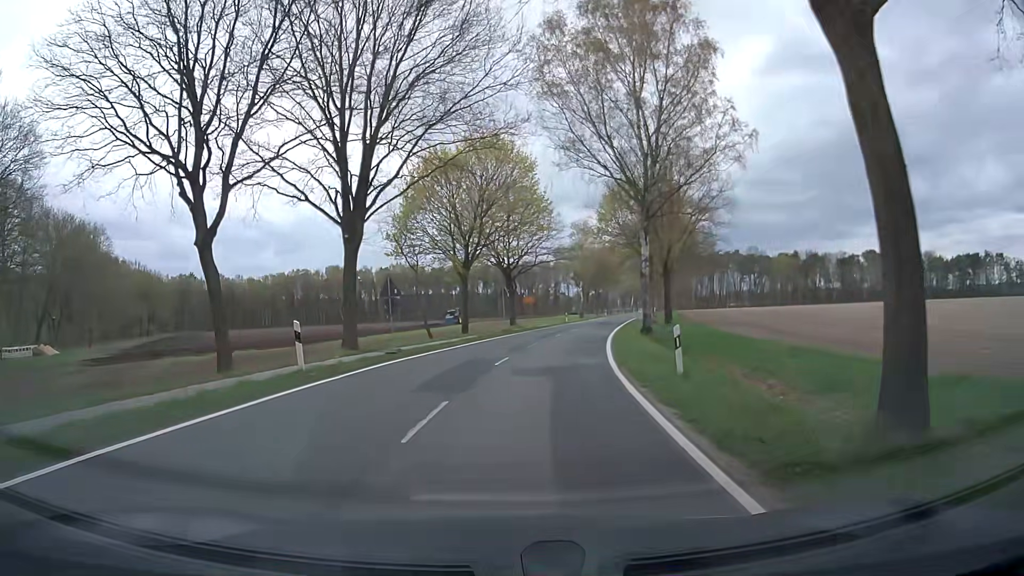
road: secondary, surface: asphalt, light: Day
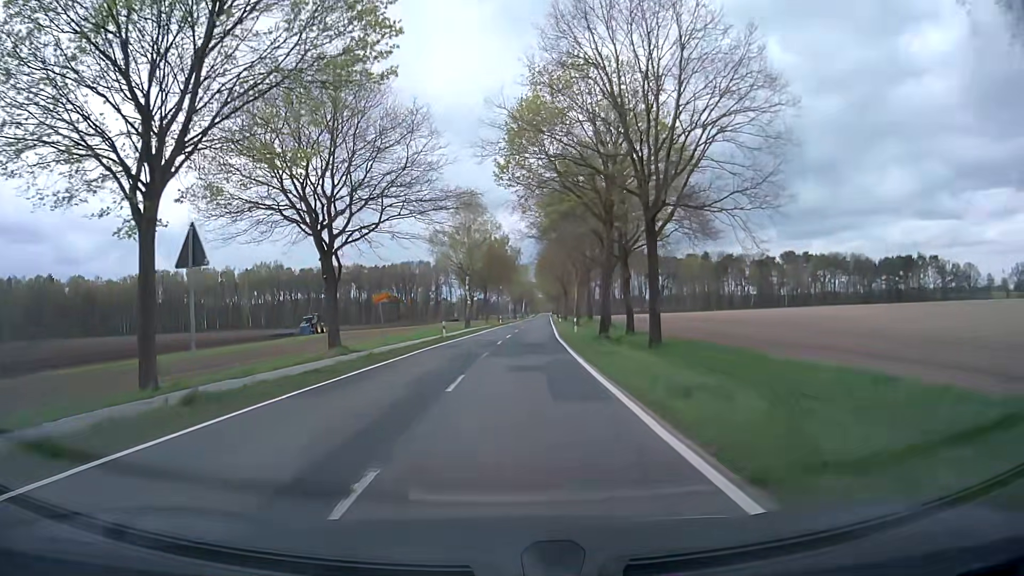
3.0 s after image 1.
(+2.7, +31.5) m; +9°
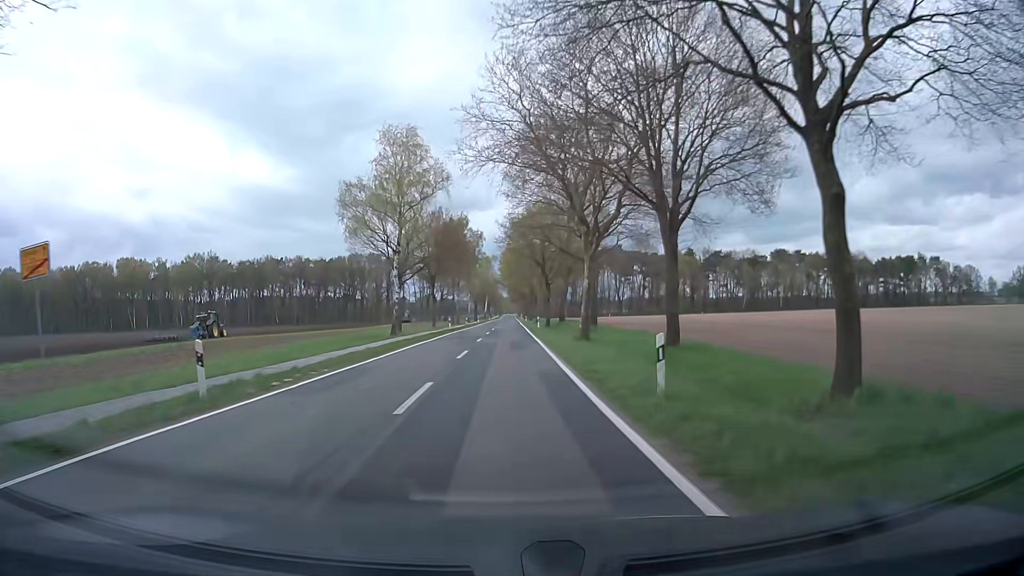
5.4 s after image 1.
(+1.2, +29.6) m; +3°
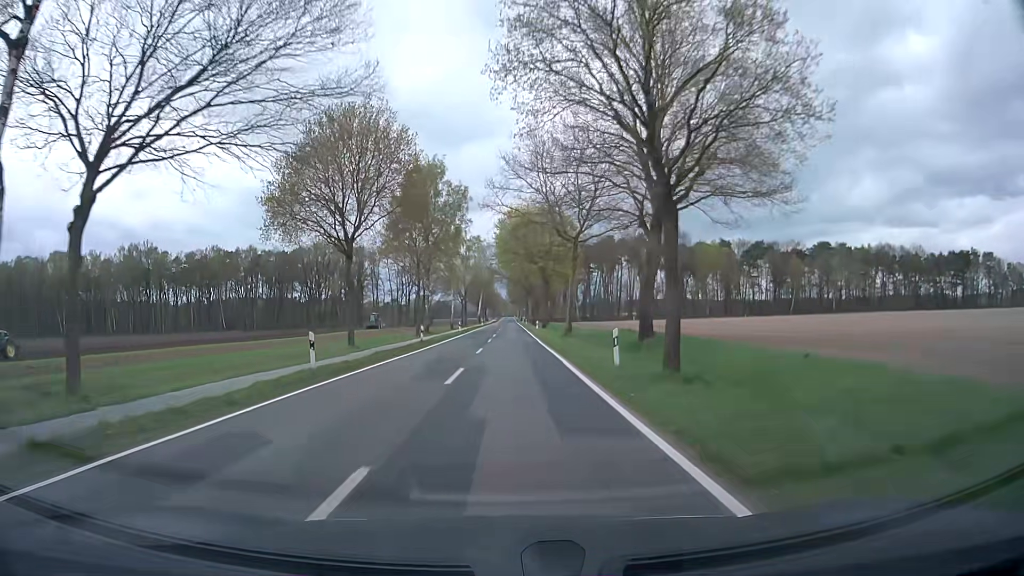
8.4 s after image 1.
(+0.6, +43.5) m; +1°
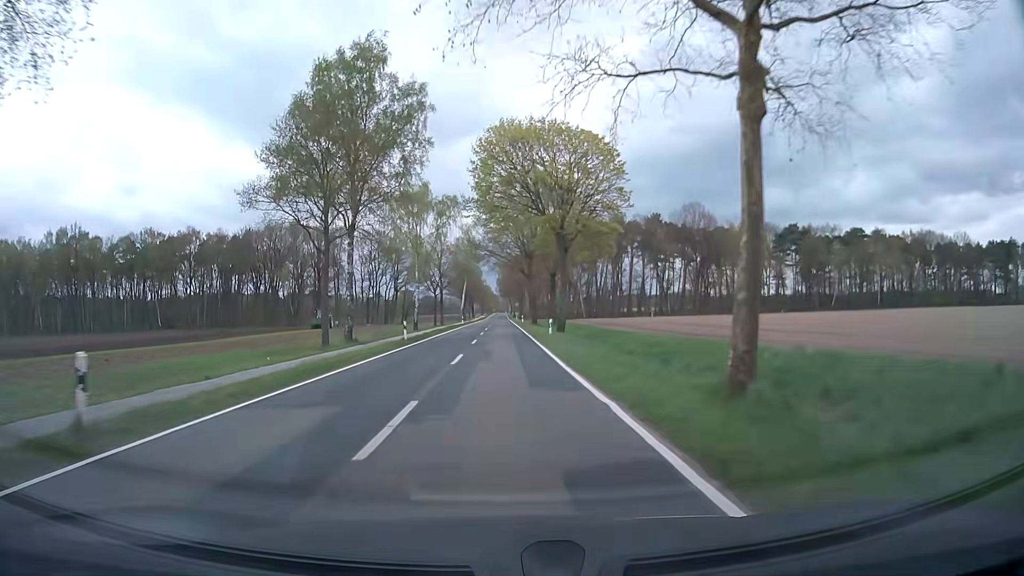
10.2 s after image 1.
(+0.3, +32.3) m; +1°
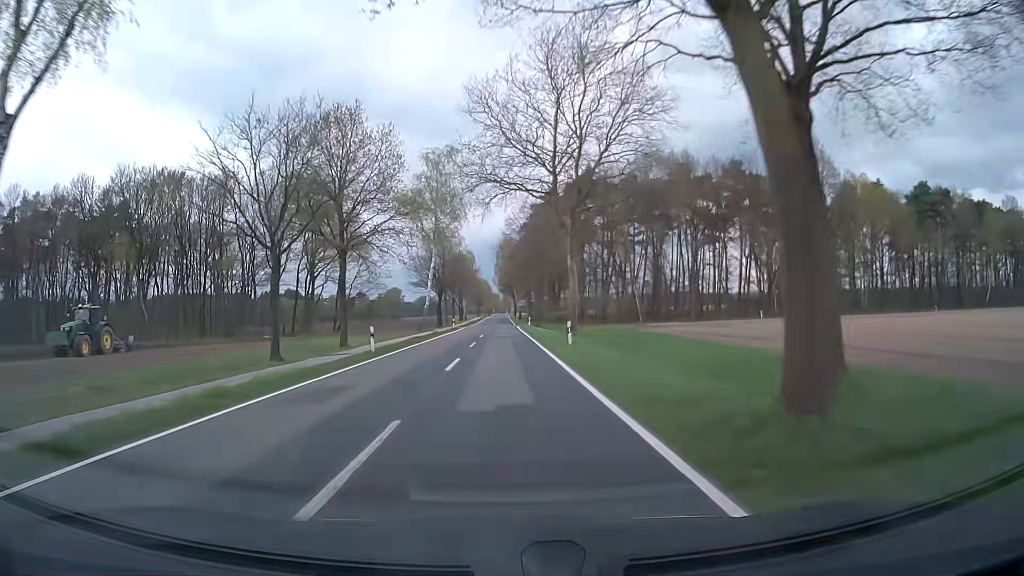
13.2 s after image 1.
(-0.4, +62.2) m; 0°
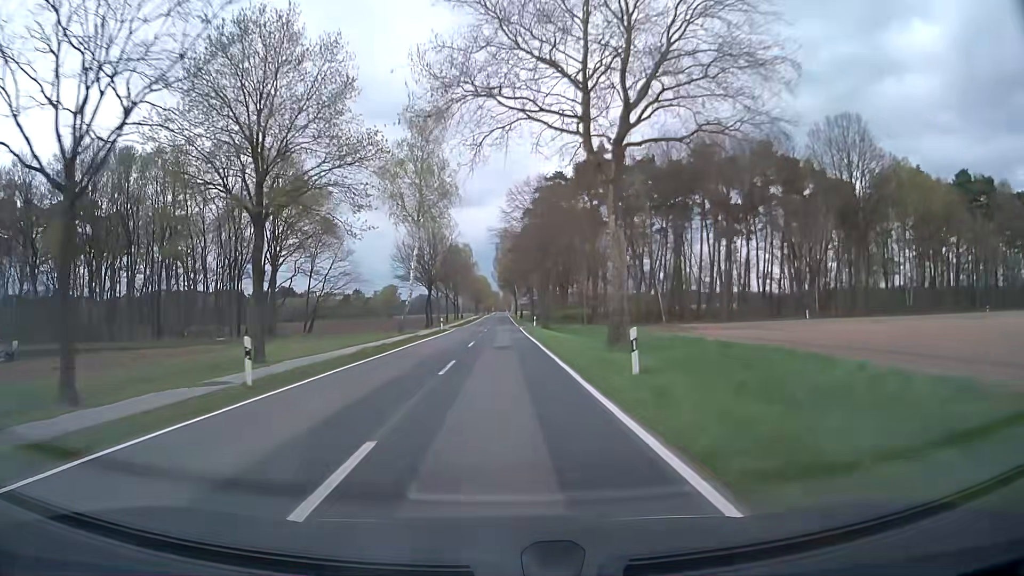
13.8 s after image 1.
(0.0, +13.5) m; 0°
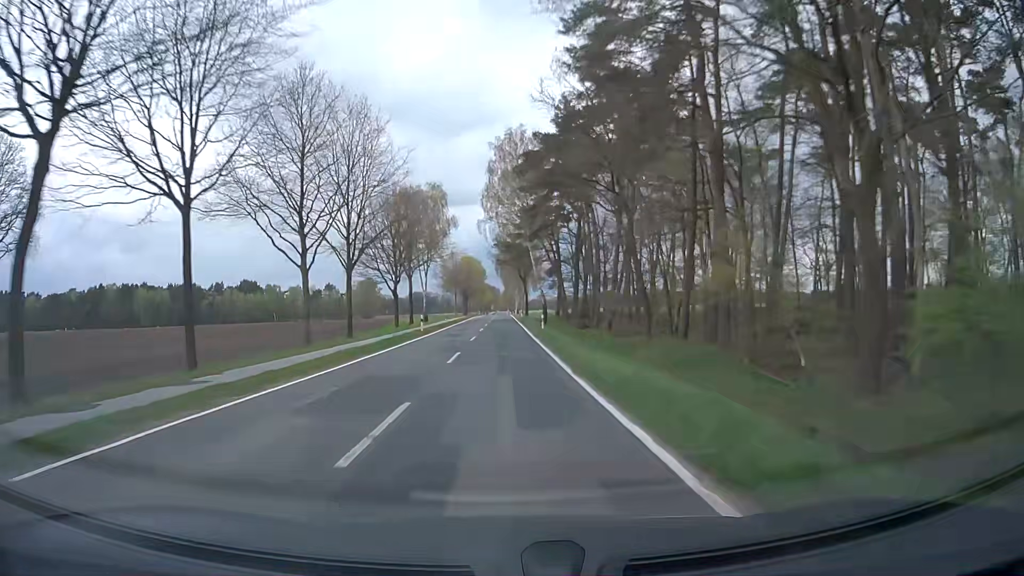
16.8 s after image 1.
(0.0, +69.6) m; 0°
(0, +10) (0, +20) (0, +30) (0, +40) (0, +50) (0, +60) (0, +70) (0, +80) (0, +90) (0, +100) m
